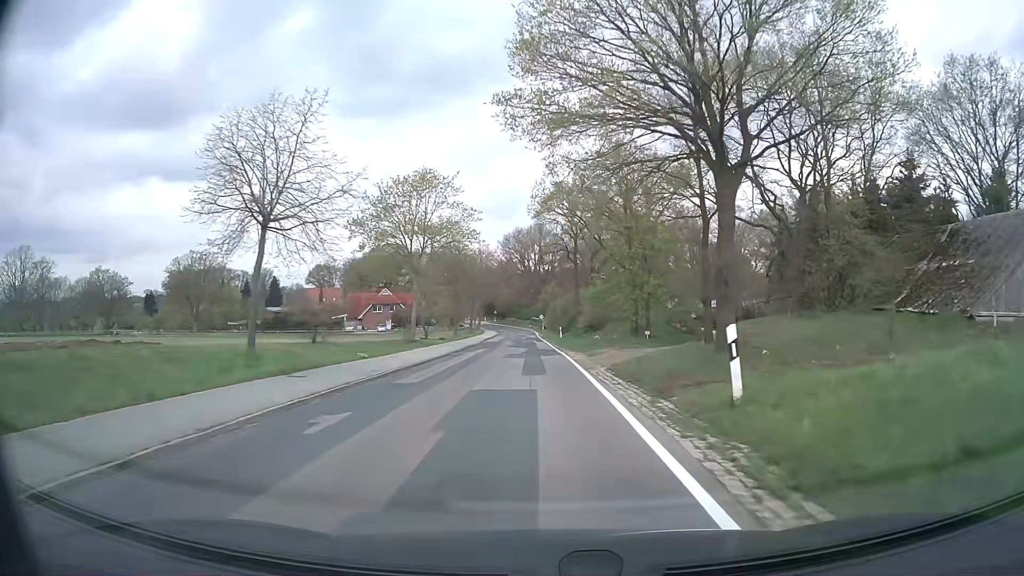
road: secondary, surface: asphalt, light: Day
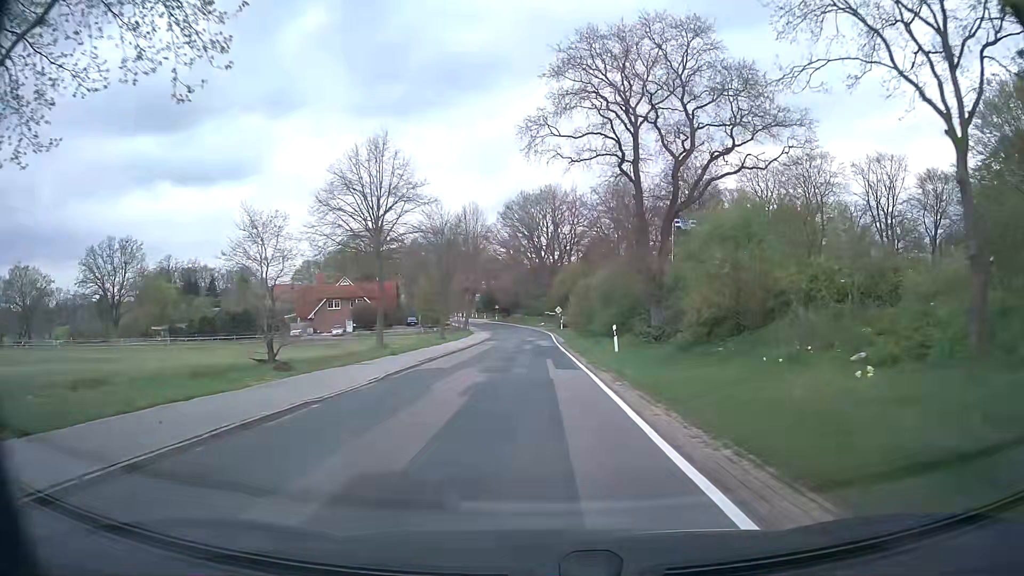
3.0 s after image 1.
(-0.3, +39.2) m; -1°
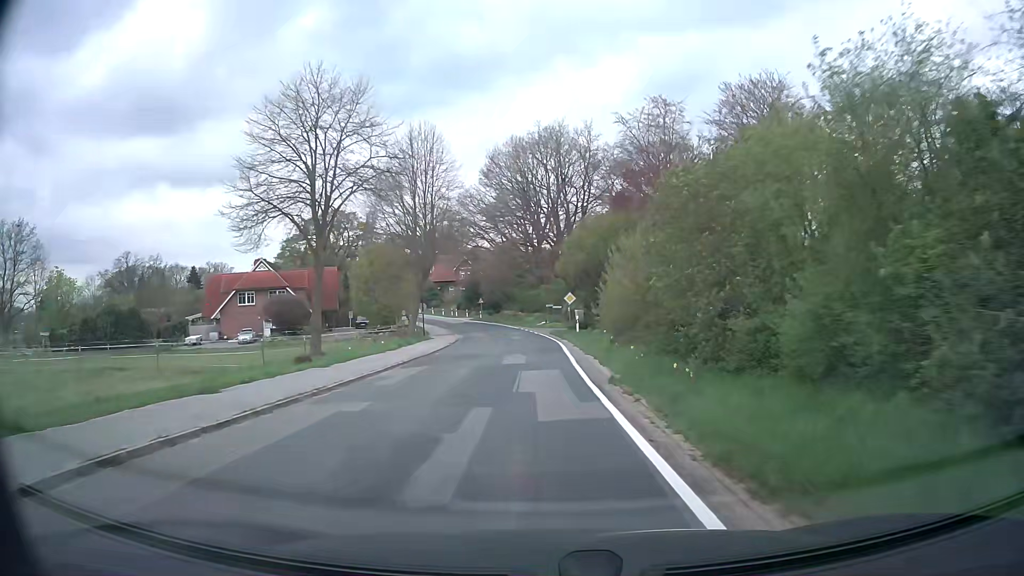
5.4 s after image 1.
(0.0, +32.9) m; -1°
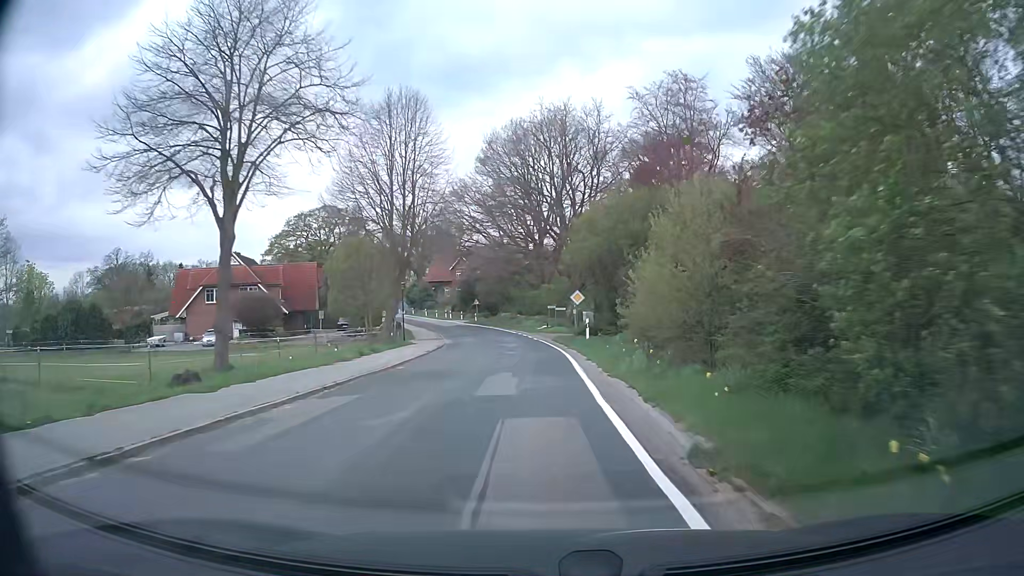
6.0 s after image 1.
(+0.1, +8.1) m; 0°
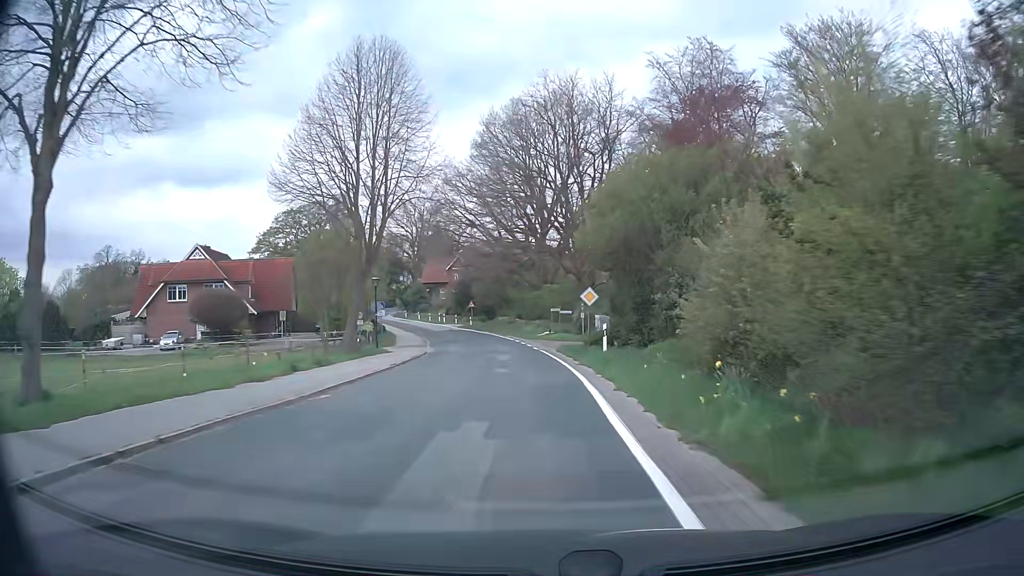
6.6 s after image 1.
(0.0, +8.0) m; 0°
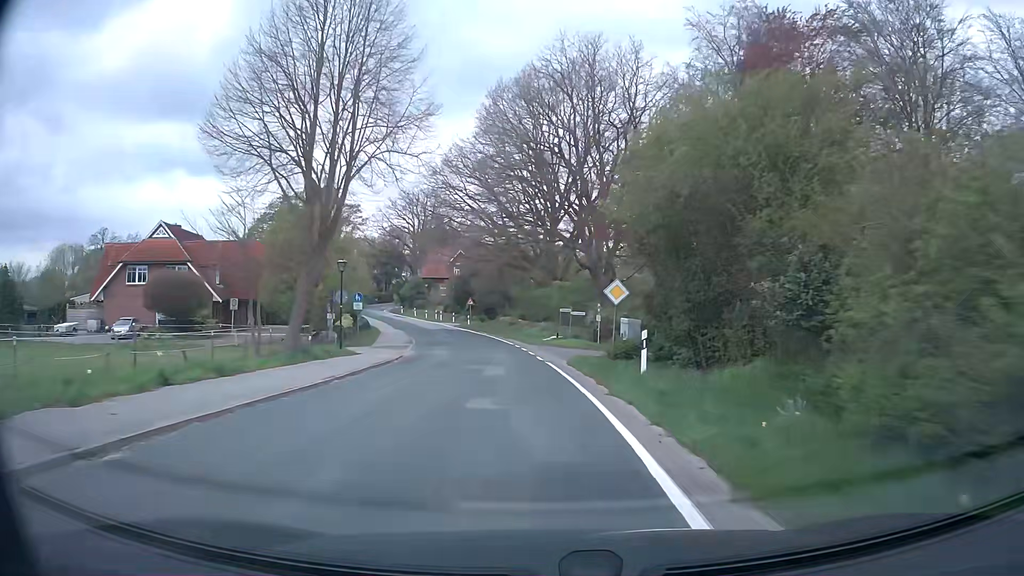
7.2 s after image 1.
(-0.1, +8.0) m; -1°
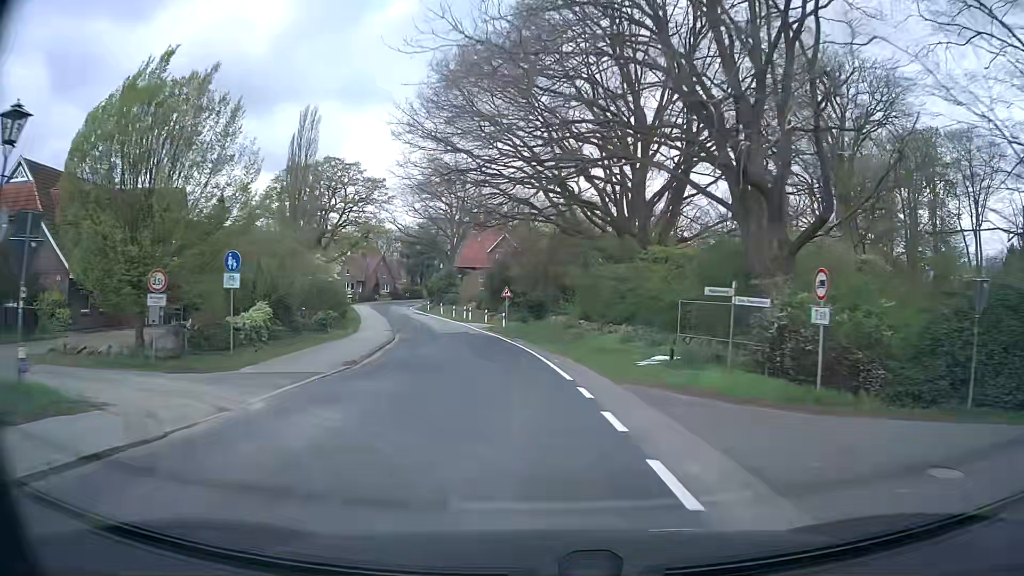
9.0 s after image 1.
(-0.7, +23.6) m; -3°
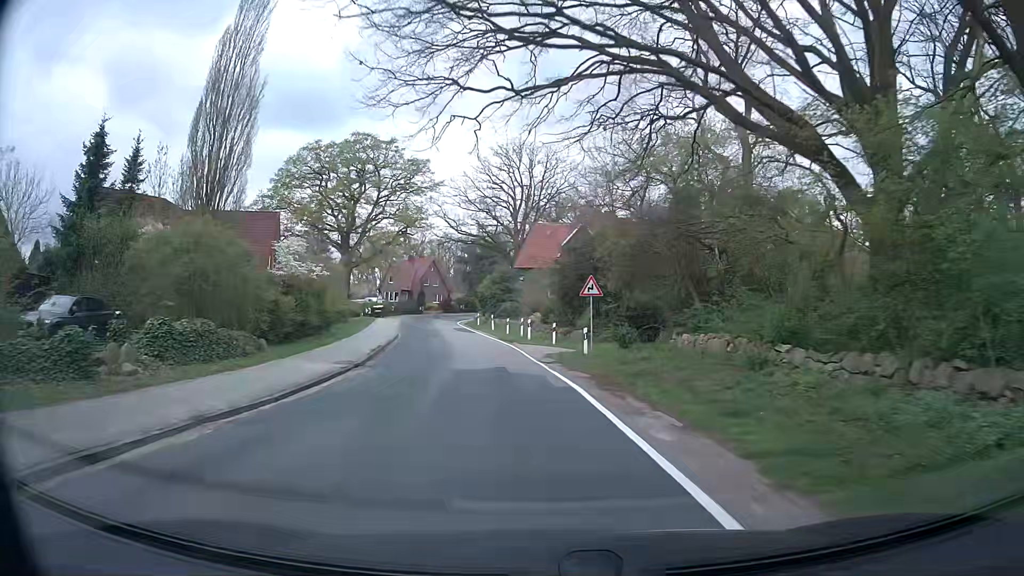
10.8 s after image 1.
(-1.7, +23.3) m; -8°
(0, +10) (-1, +20) (-2, +30) (-4, +40) (-6, +50) (-7, +59) (-9, +69) (-10, +79) (-9, +89) (-6, +99) m
